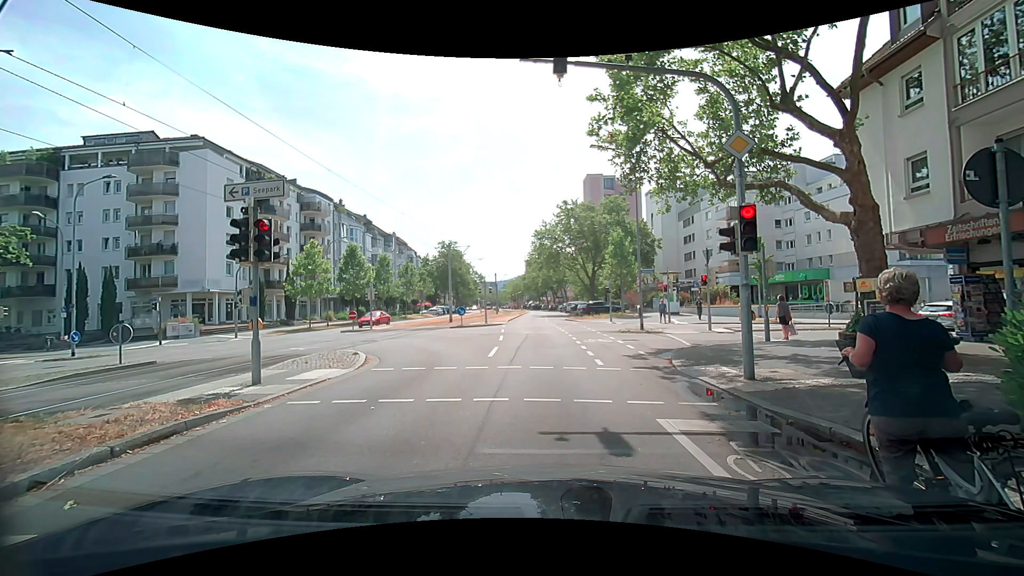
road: tertiary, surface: asphalt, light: Day
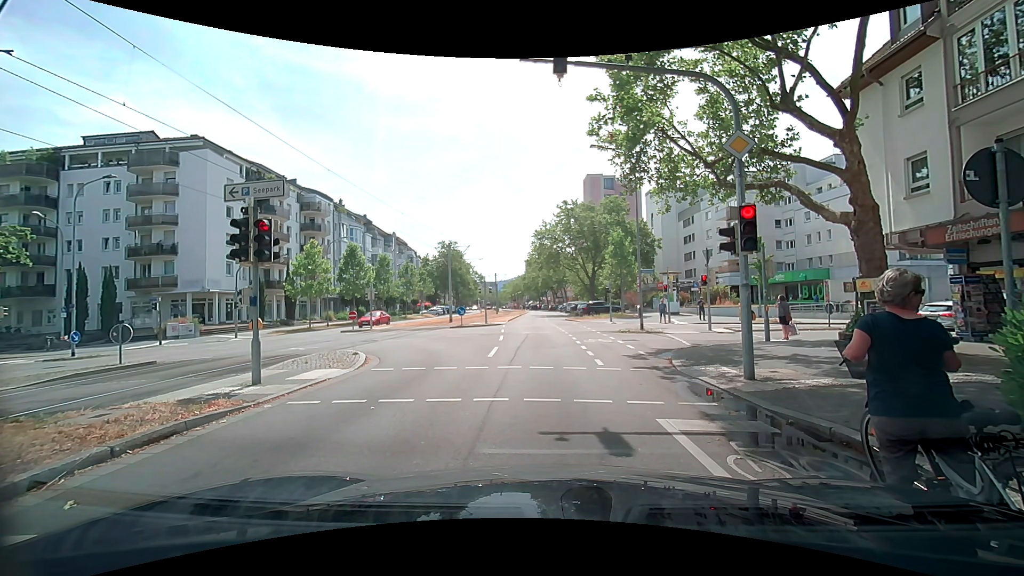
(0.0, 0.0) m; 0°
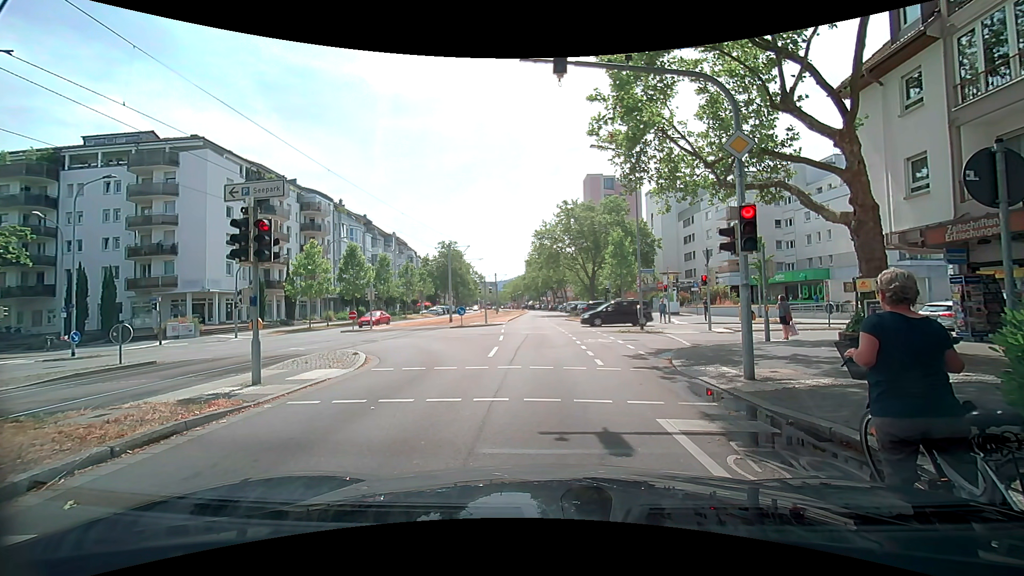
(0.0, 0.0) m; 0°
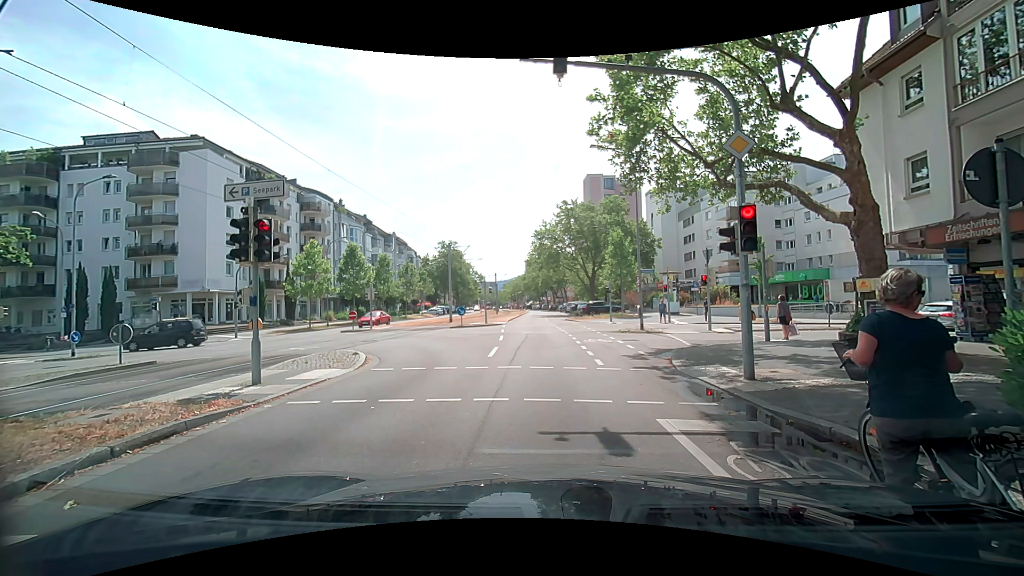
(0.0, 0.0) m; 0°
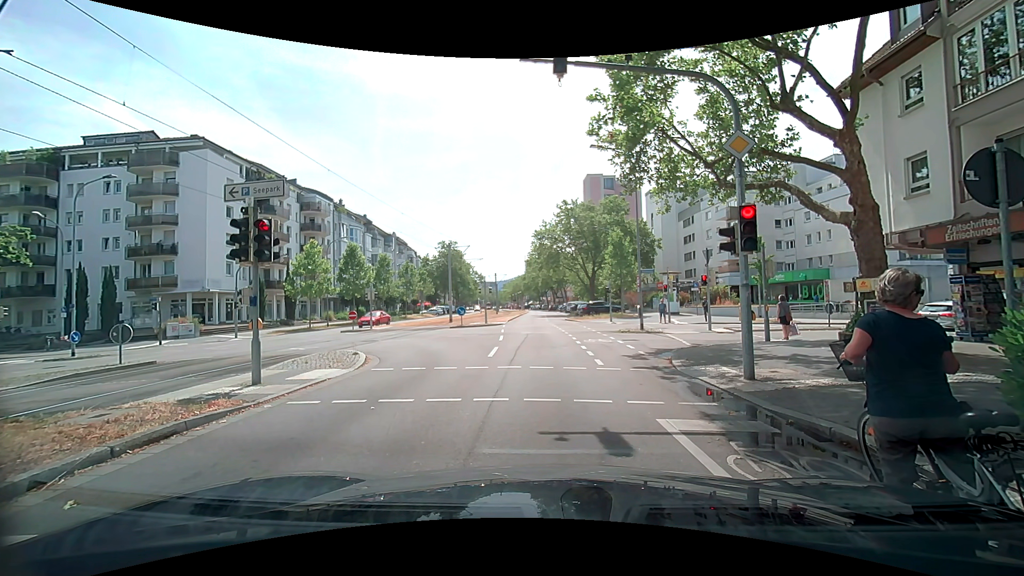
(0.0, 0.0) m; 0°
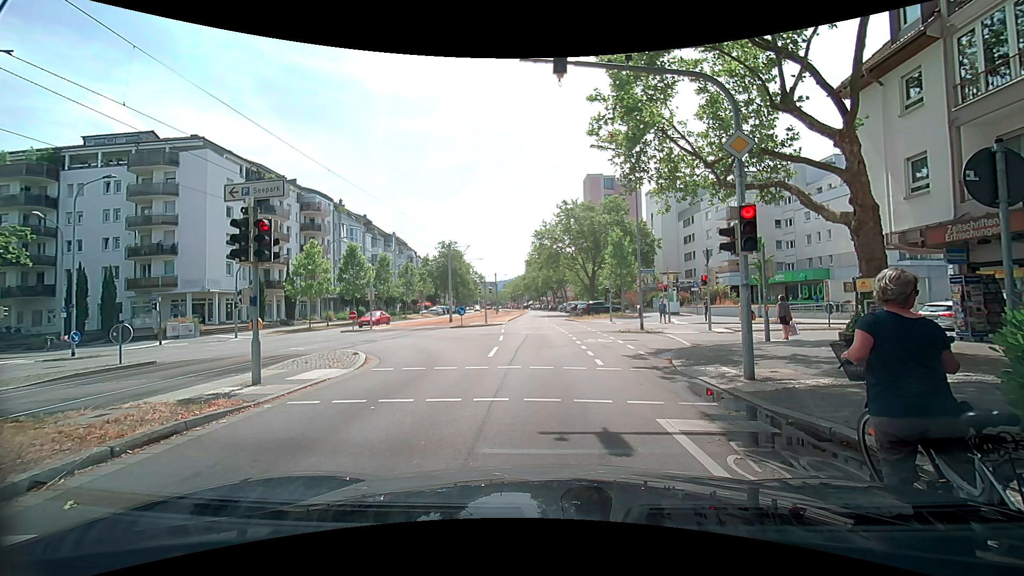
(0.0, 0.0) m; 0°
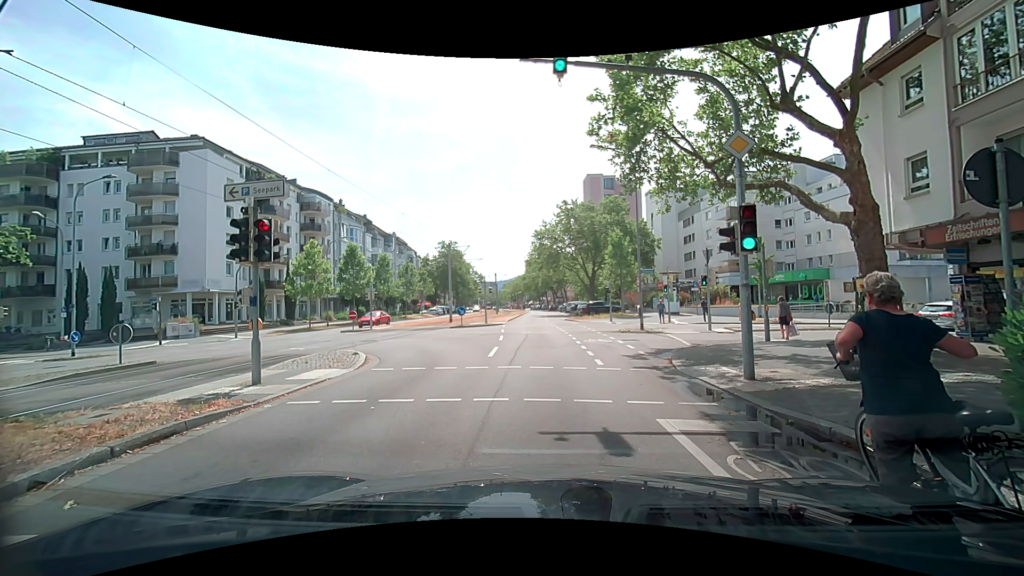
(0.0, 0.0) m; 0°
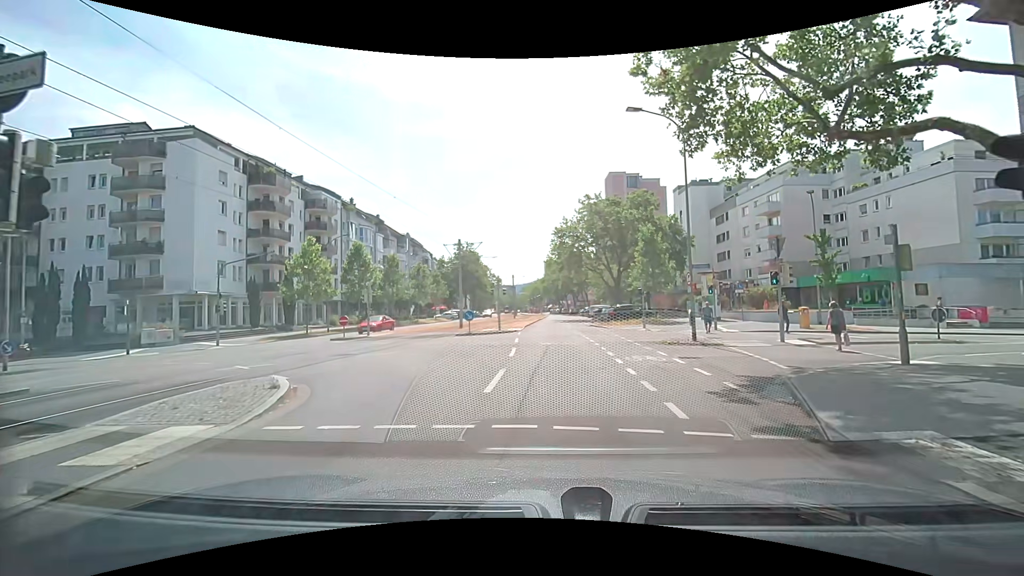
(-0.6, +5.5) m; -5°
(0, +10) (0, +20) (+1, +30) (+1, +40) (+1, +50) (+2, +60) (+2, +70) (+3, +80) (+3, +90) (+4, +100) m
